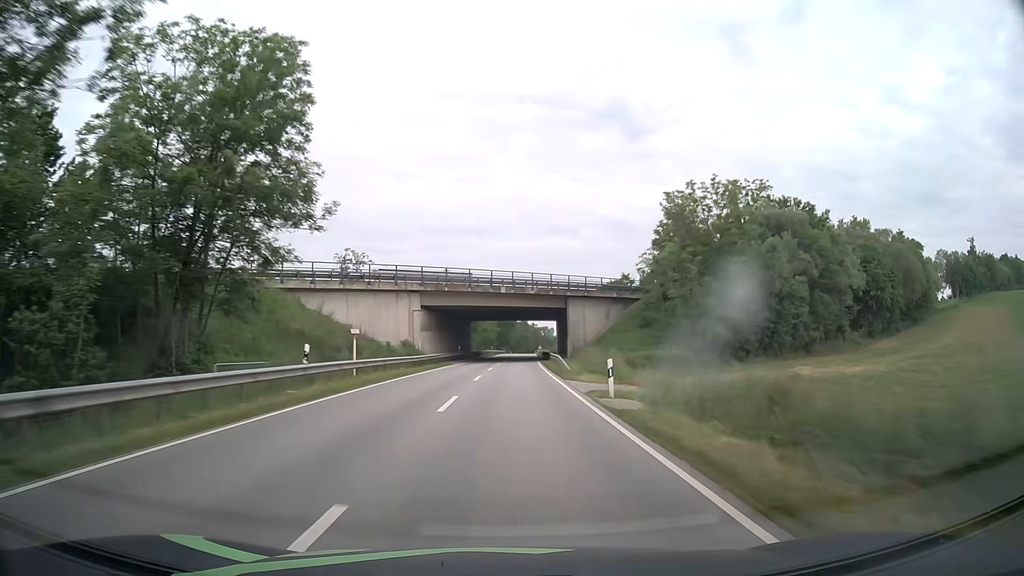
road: secondary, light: Day
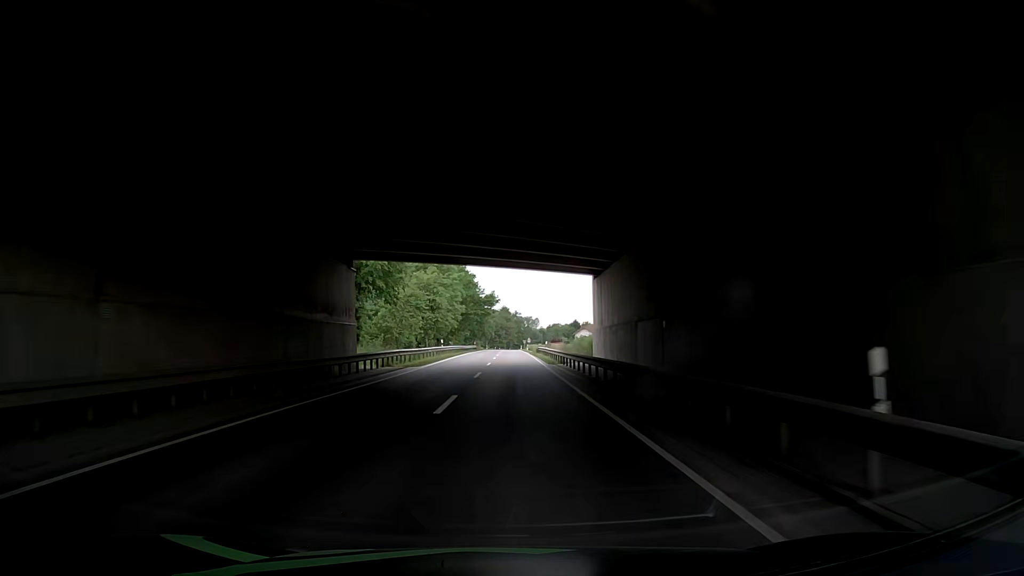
(+1.3, +61.0) m; +2°
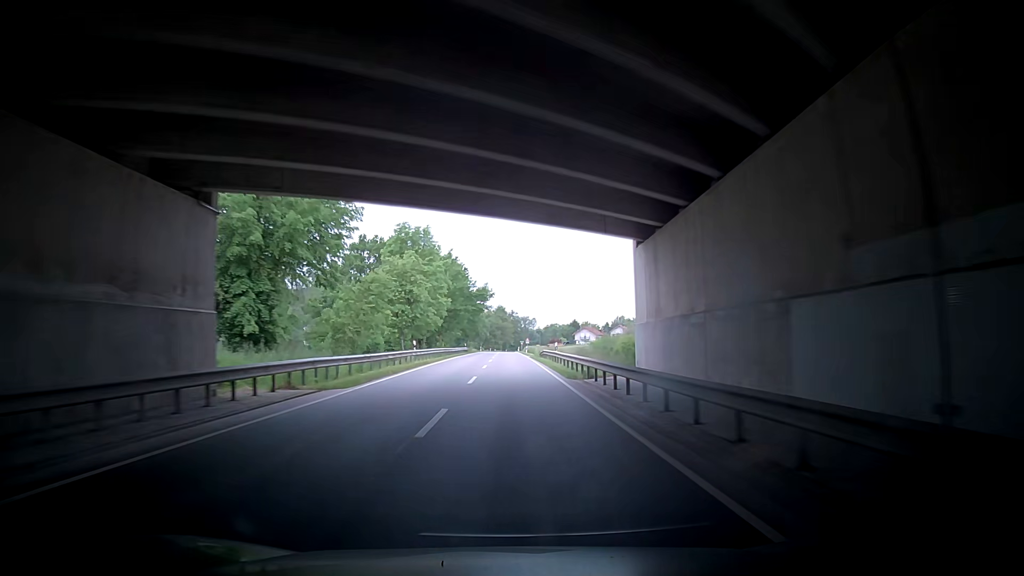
(0.0, +14.6) m; 0°
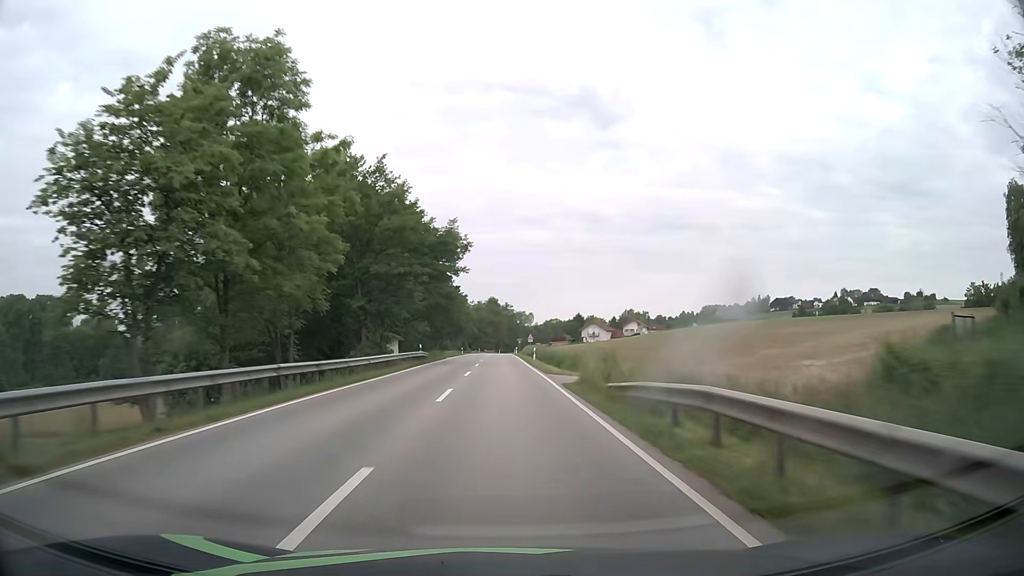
(+0.7, +42.3) m; +1°
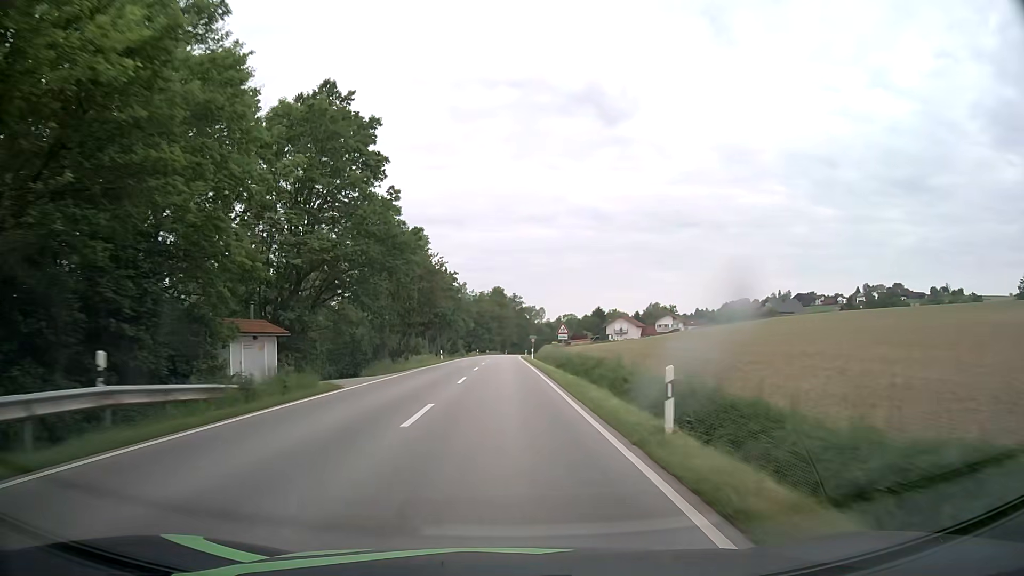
(+0.1, +40.1) m; 0°
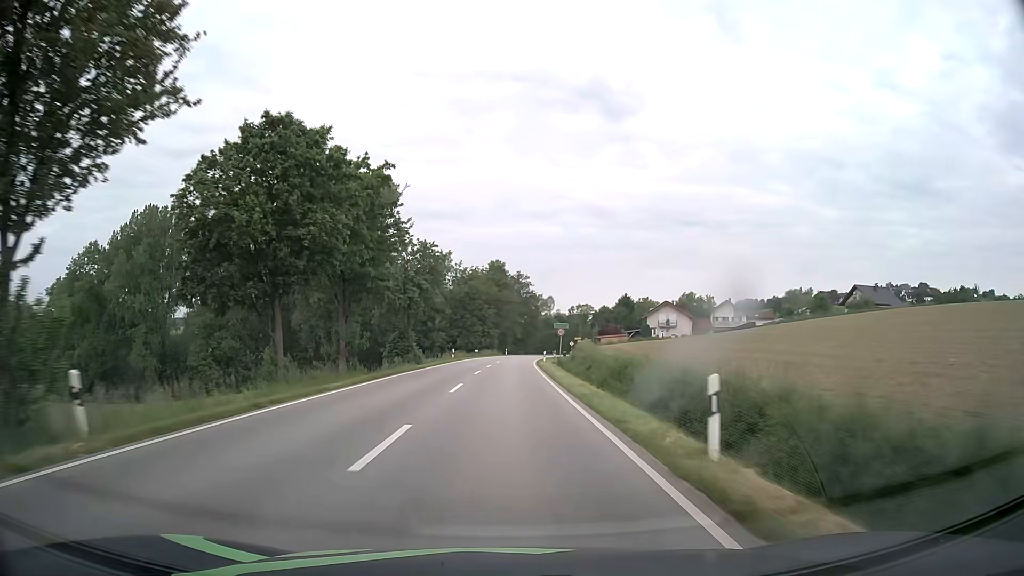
(0.0, +51.8) m; 0°
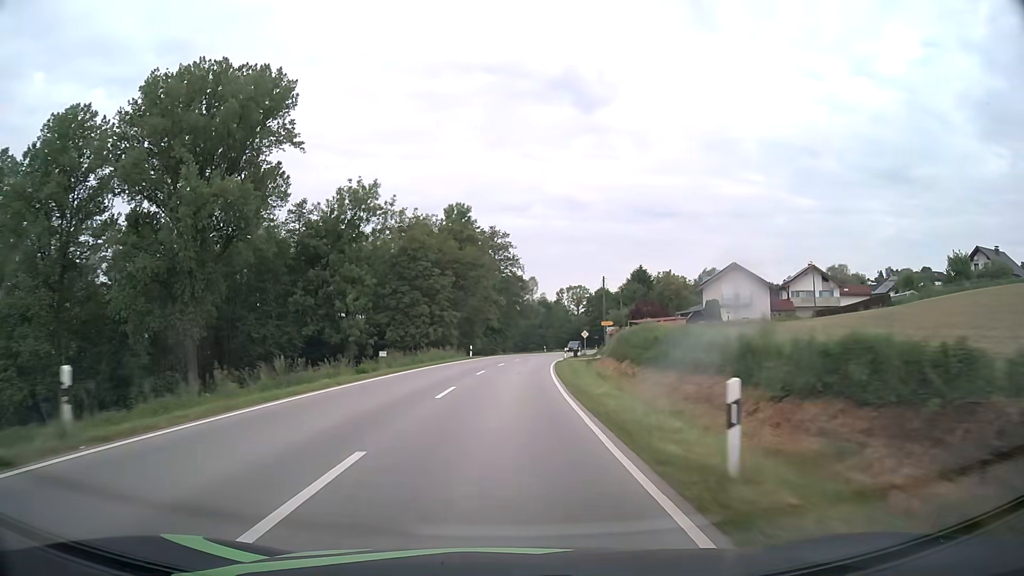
(+0.7, +51.0) m; +2°
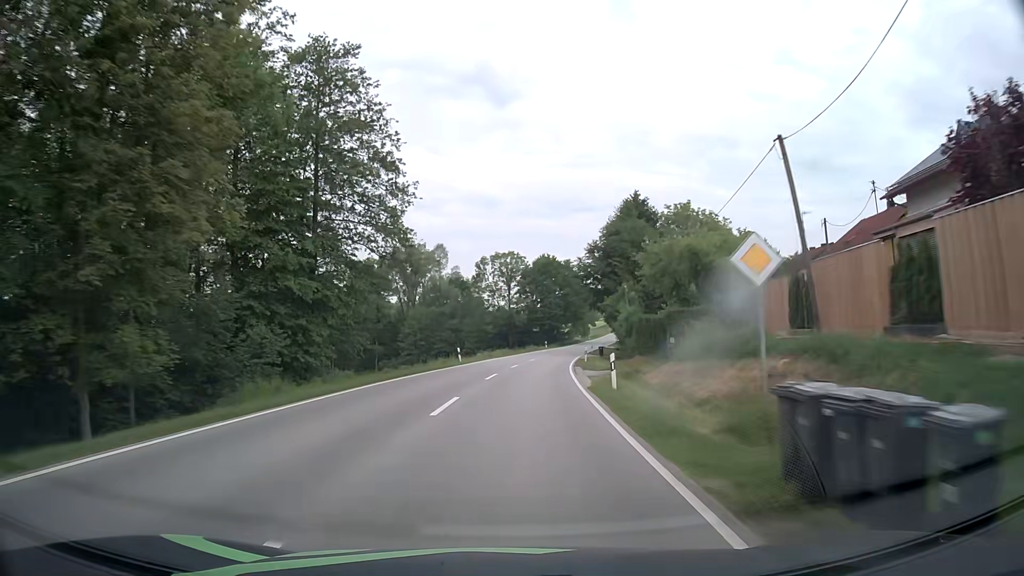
(+3.0, +63.1) m; +7°
(0, +10) (0, +20) (+1, +30) (+2, +40) (+3, +50) (+4, +60) (+6, +70) (+8, +79) (+10, +89) (+12, +99) m
